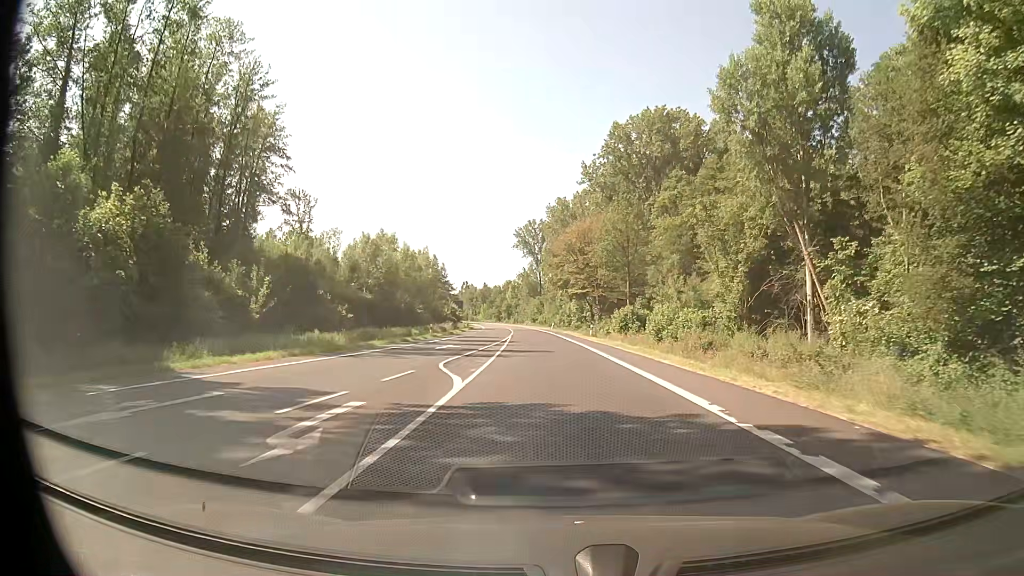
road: primary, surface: asphalt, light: Day
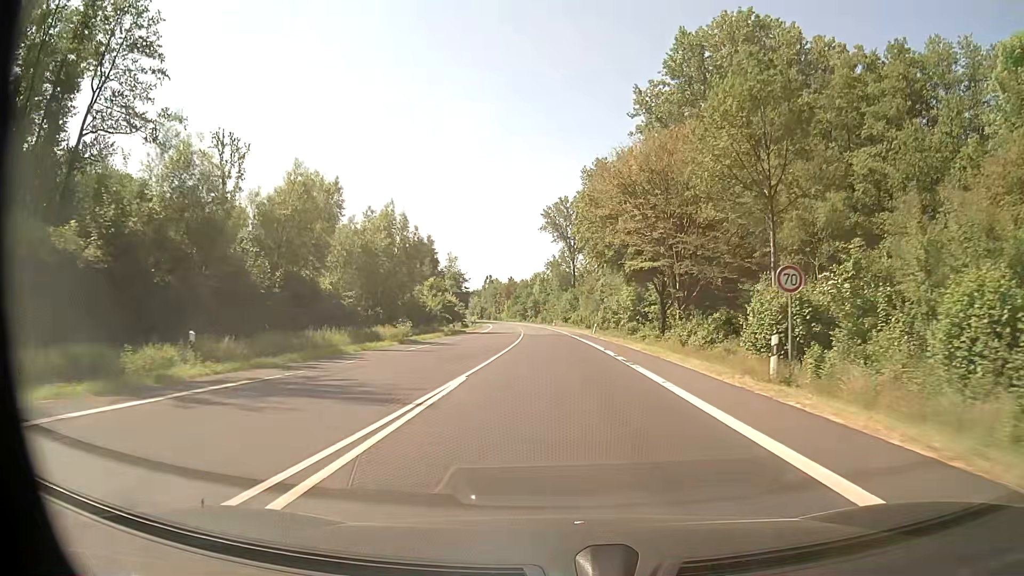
(-1.1, +41.6) m; -3°
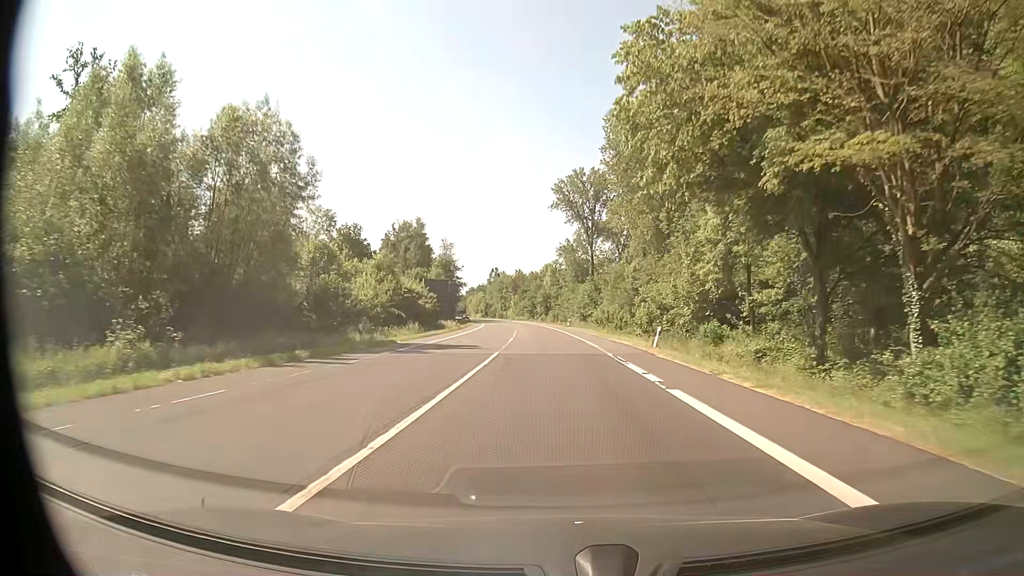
(-0.4, +33.5) m; -1°
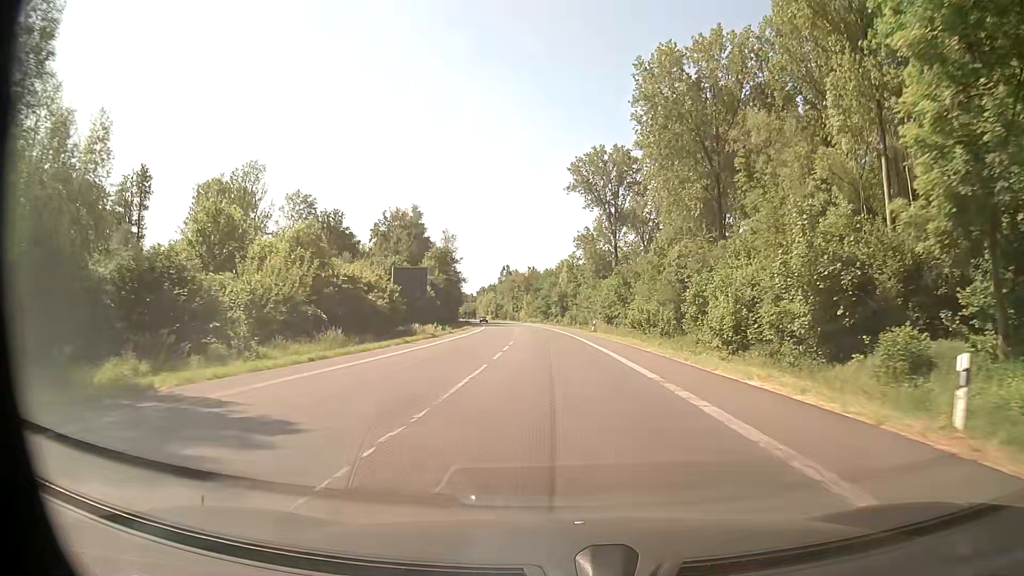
(-0.2, +22.5) m; -1°
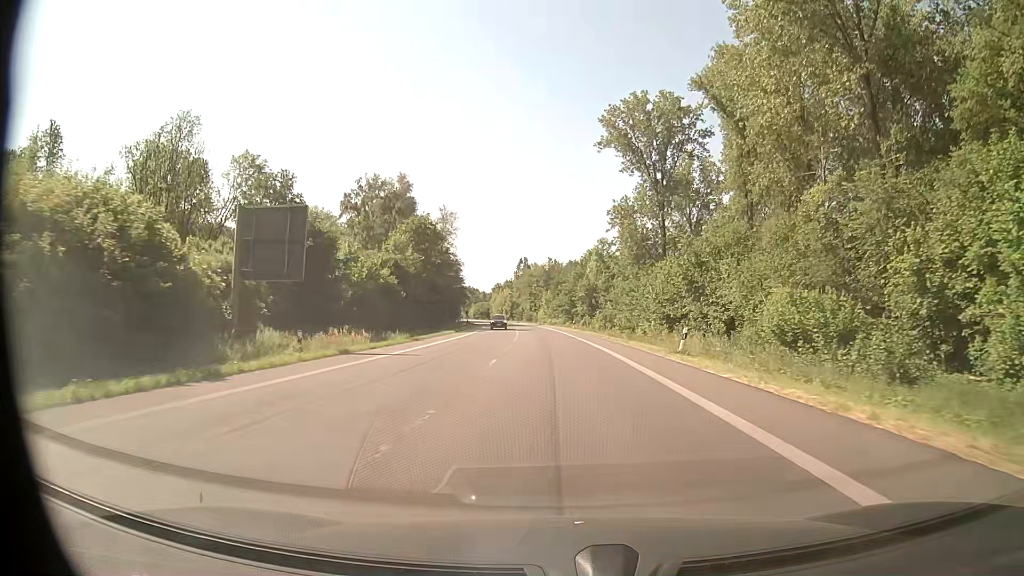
(-0.5, +33.5) m; -2°
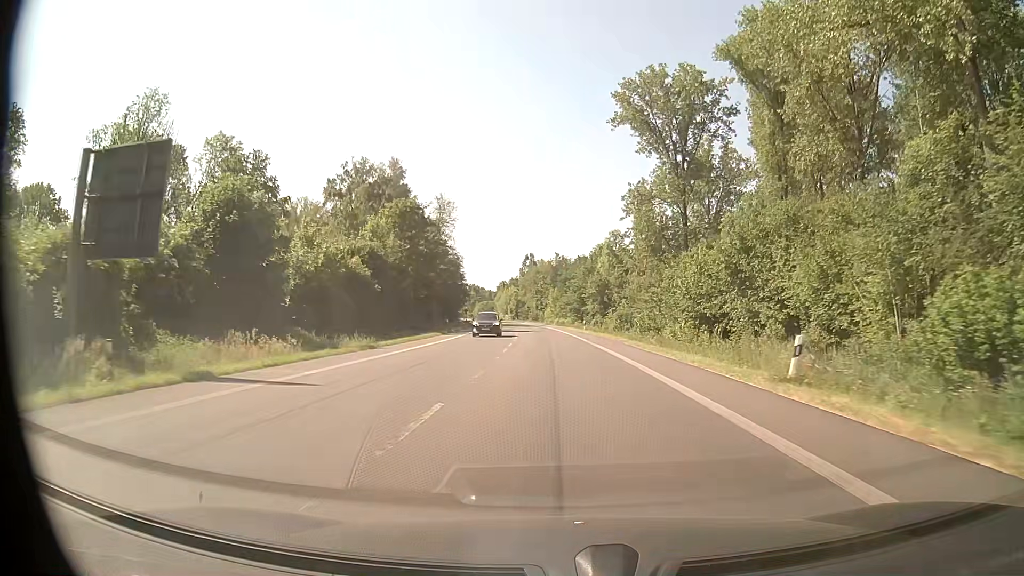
(-0.1, +11.1) m; -1°
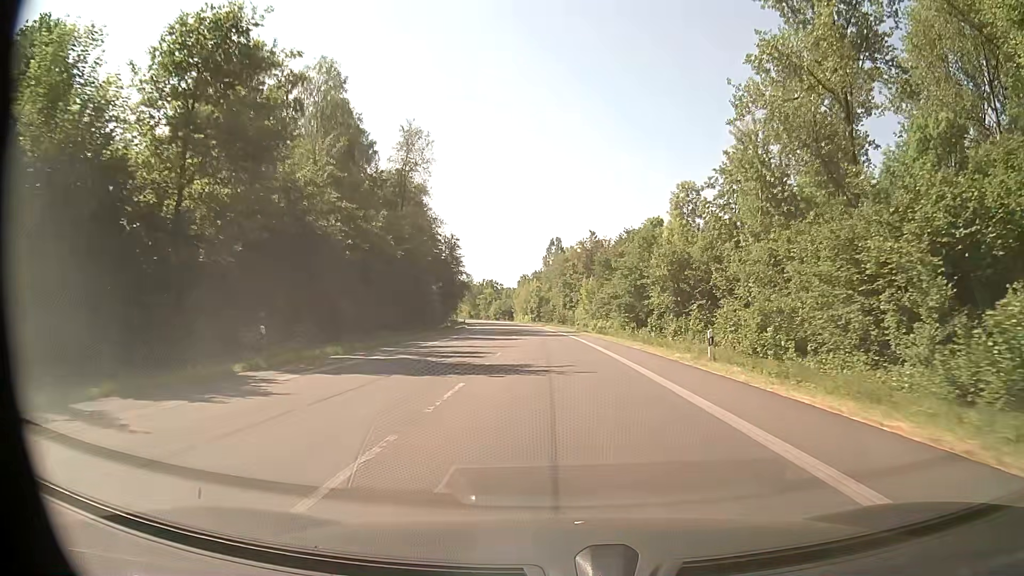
(-1.0, +44.4) m; -3°
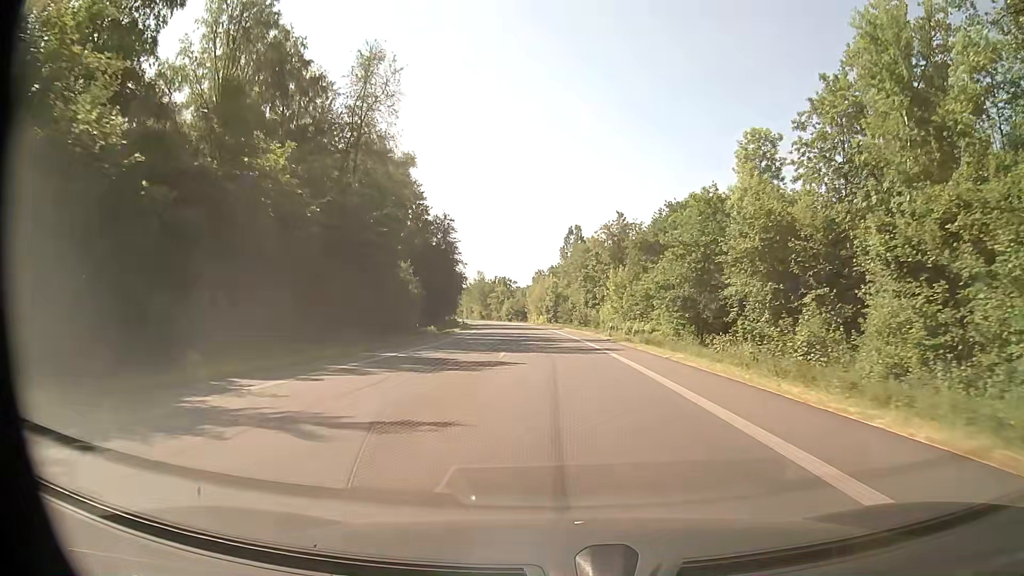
(-0.2, +22.2) m; -2°
(0, +10) (0, +20) (0, +30) (-1, +40) (-1, +50) (-2, +60) (-2, +70) (-3, +80) (-4, +90) (-5, +100) m
